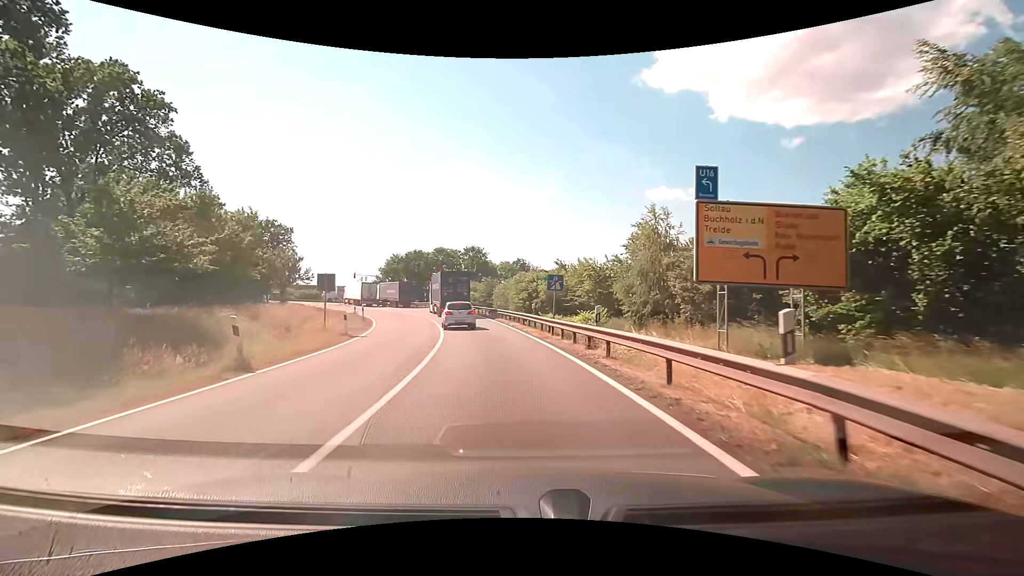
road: motorway_link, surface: asphalt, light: Day
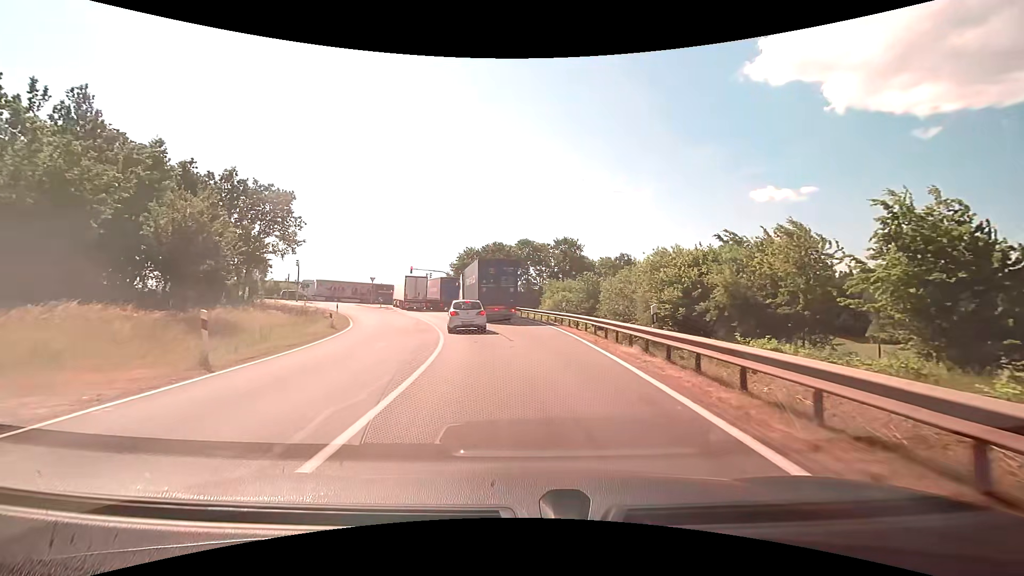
(-2.8, +28.0) m; -11°
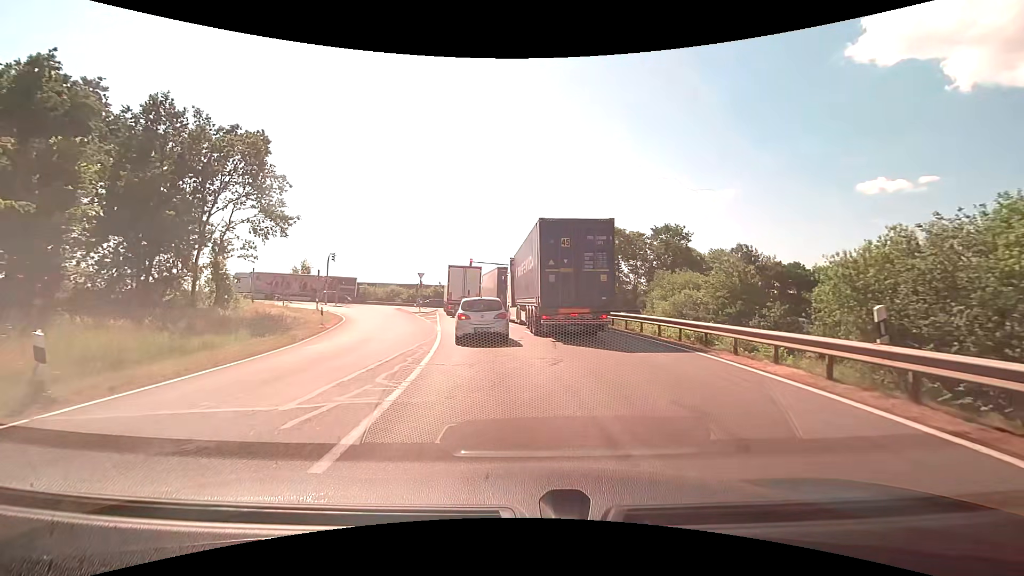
(-1.4, +19.8) m; -9°
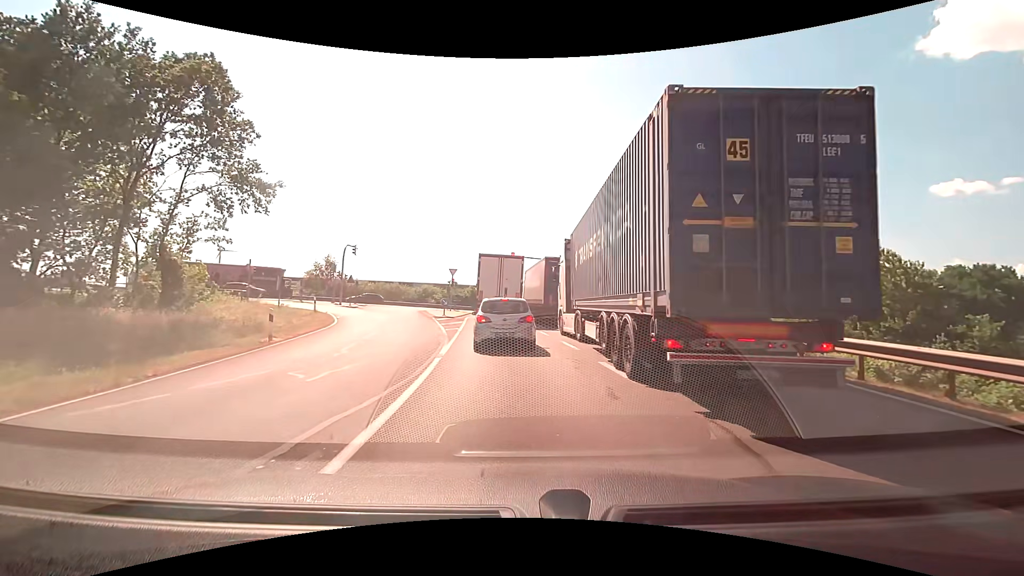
(-0.6, +10.5) m; -6°
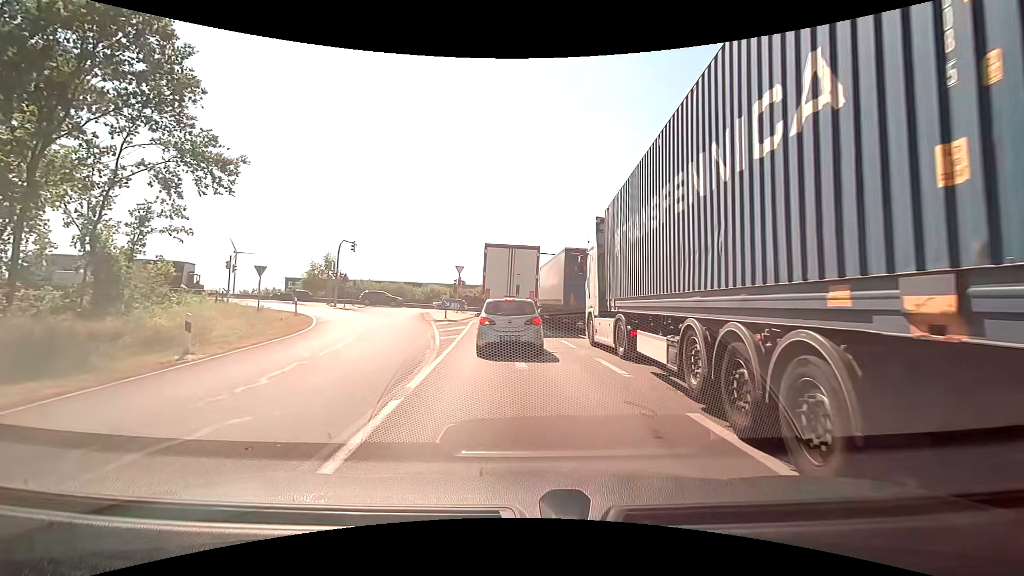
(0.0, +5.1) m; -1°
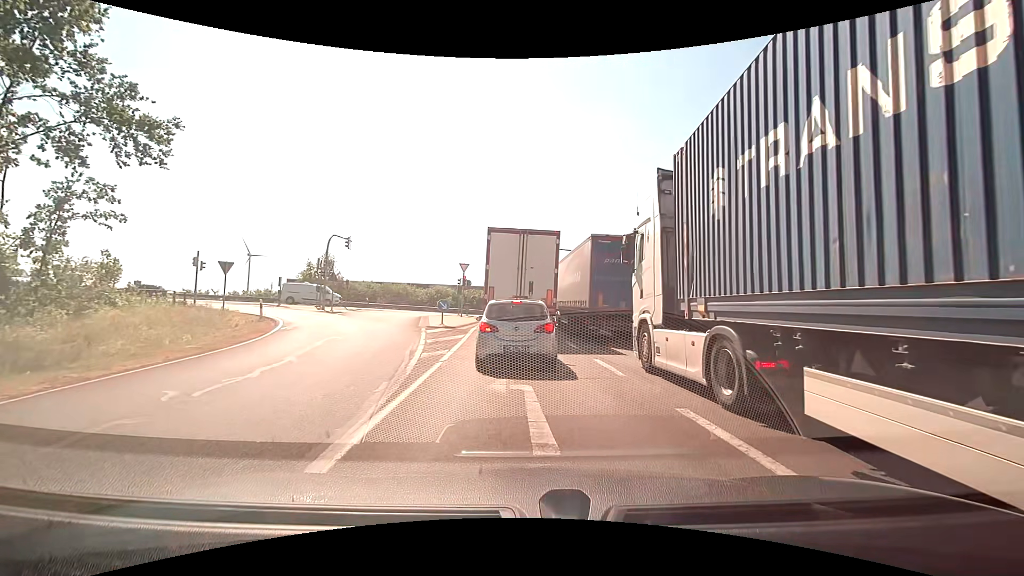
(-0.1, +5.4) m; -2°
